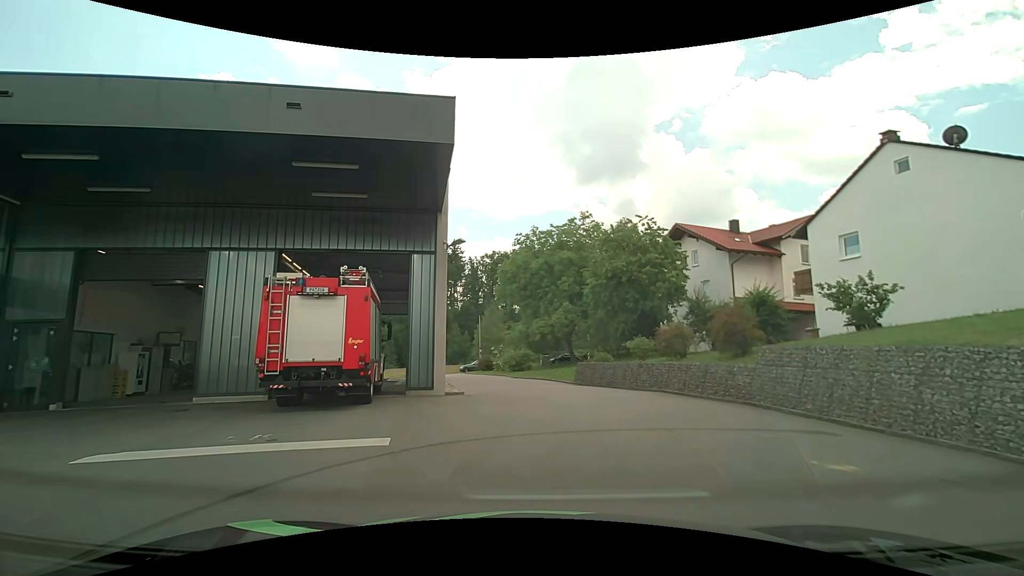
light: Day
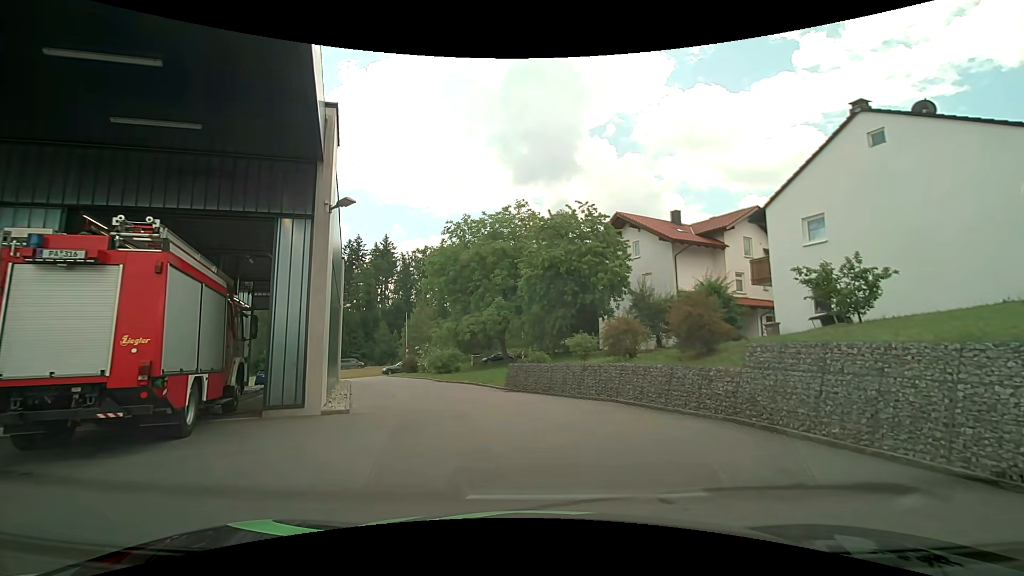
(+0.3, +4.1) m; +6°
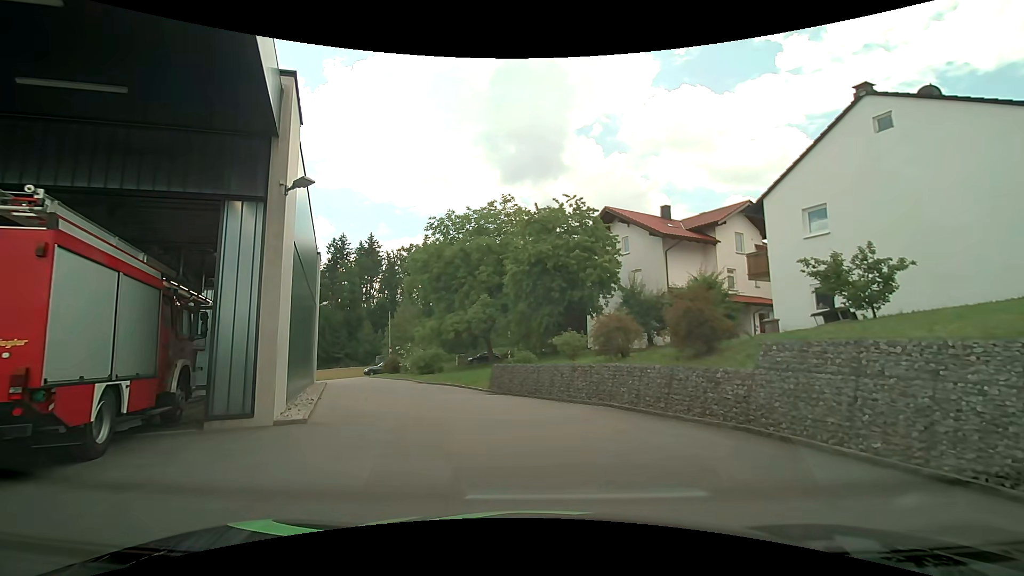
(+0.1, +1.4) m; +2°
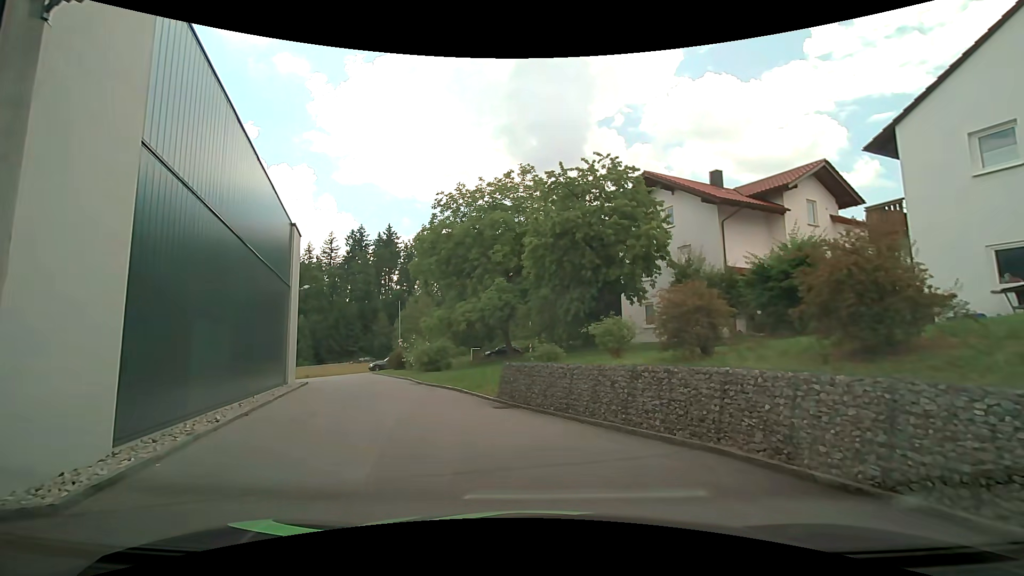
(0.0, +5.9) m; -1°
